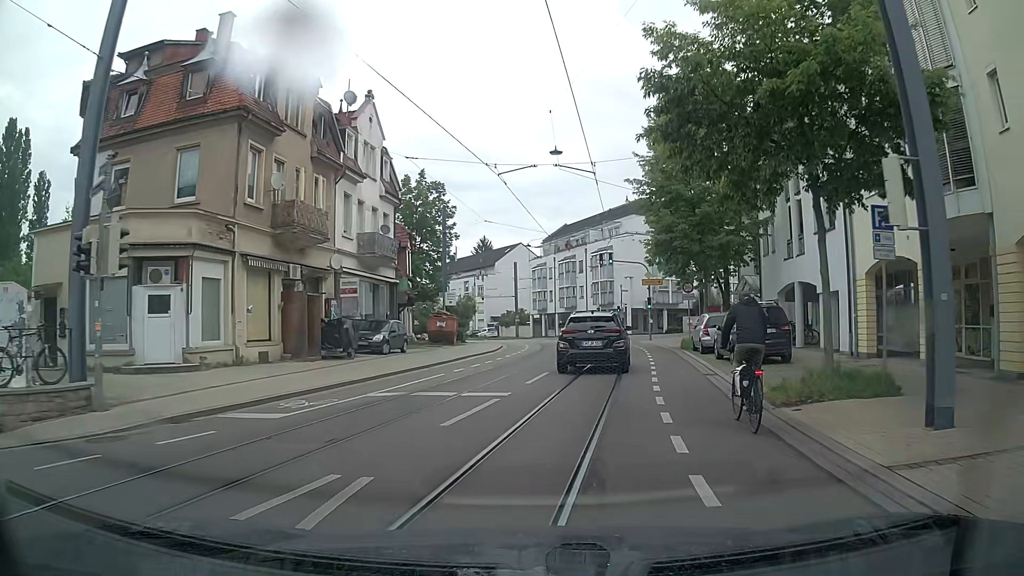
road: tertiary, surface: asphalt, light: Day
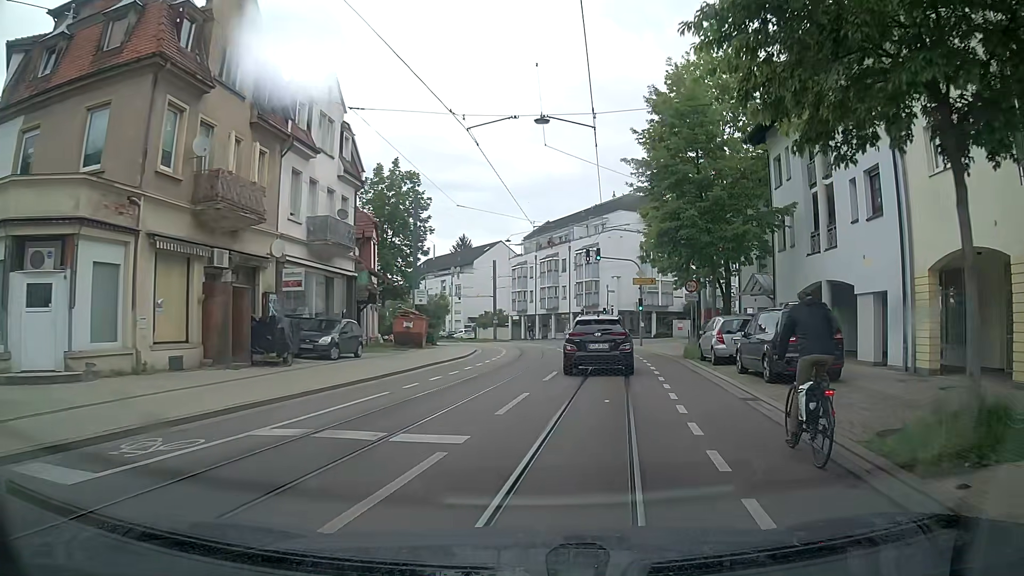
(0.0, +4.8) m; 0°
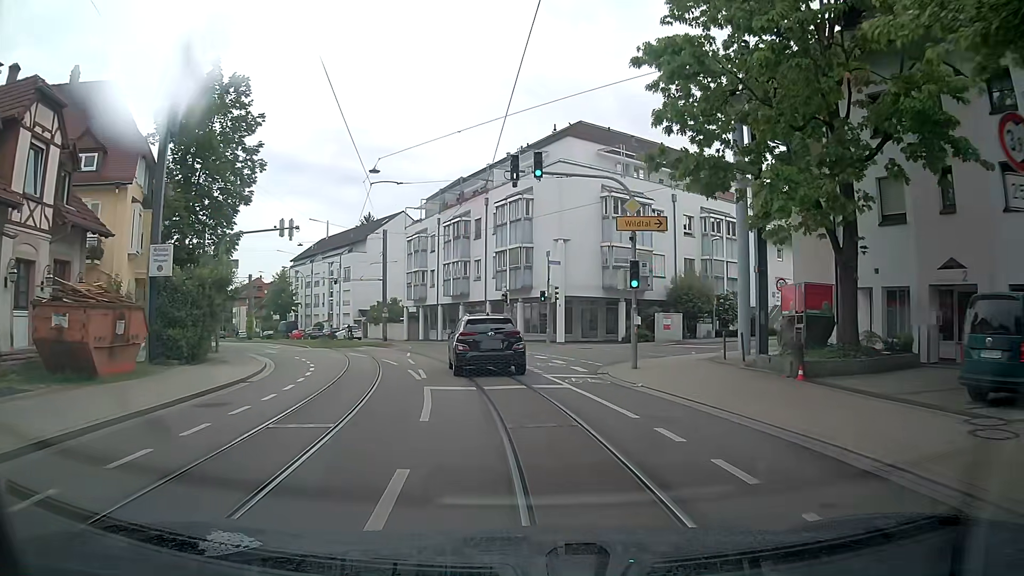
(+2.2, +24.8) m; +6°
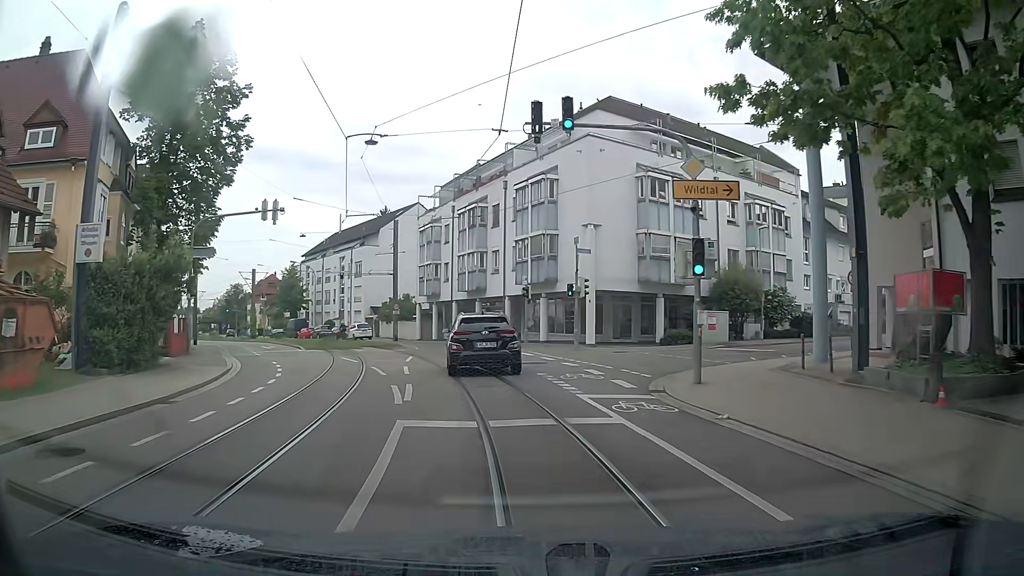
(-0.1, +5.0) m; -1°
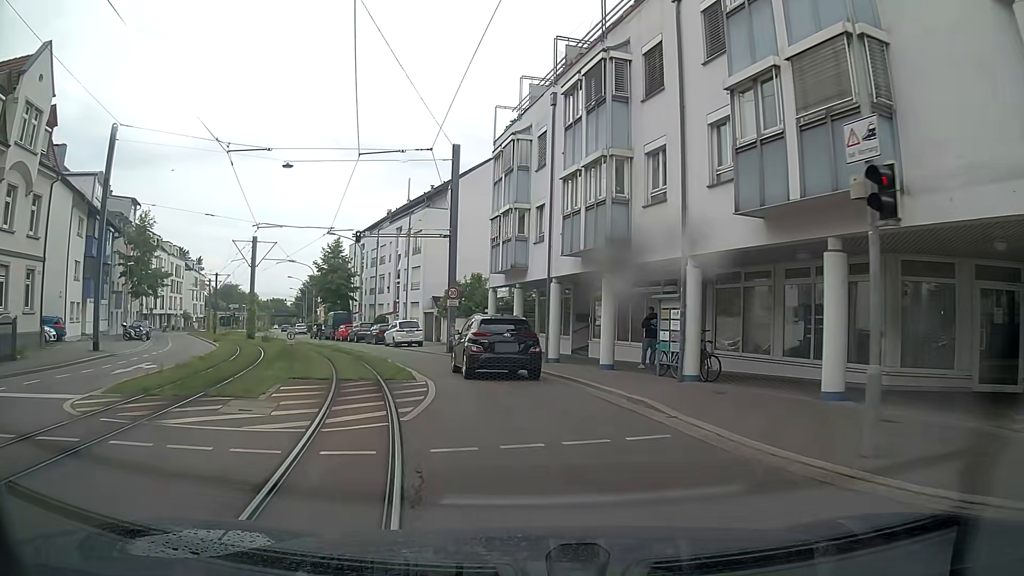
(-2.4, +24.4) m; -10°
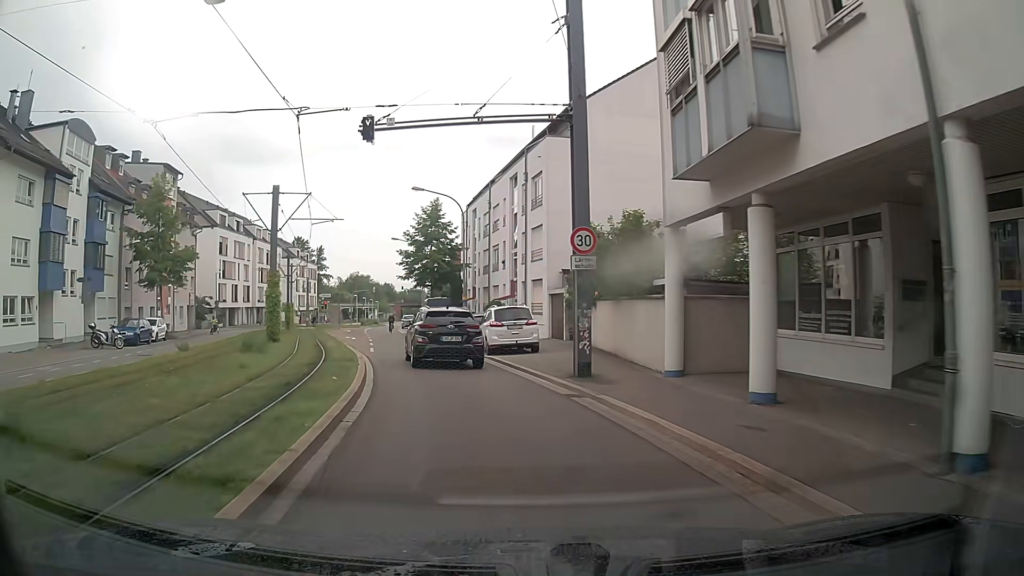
(-1.3, +18.2) m; -13°
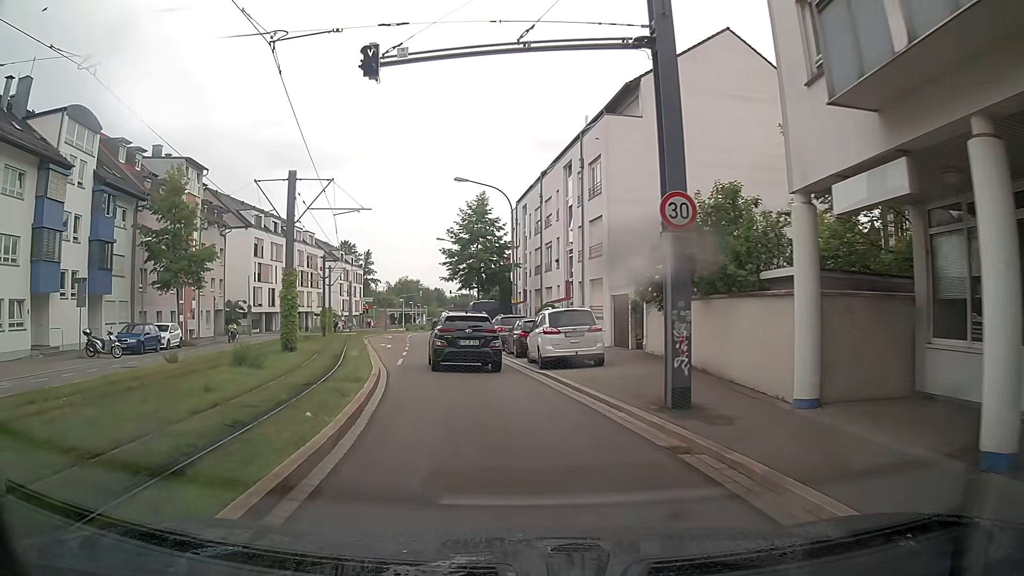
(-0.1, +4.5) m; -3°
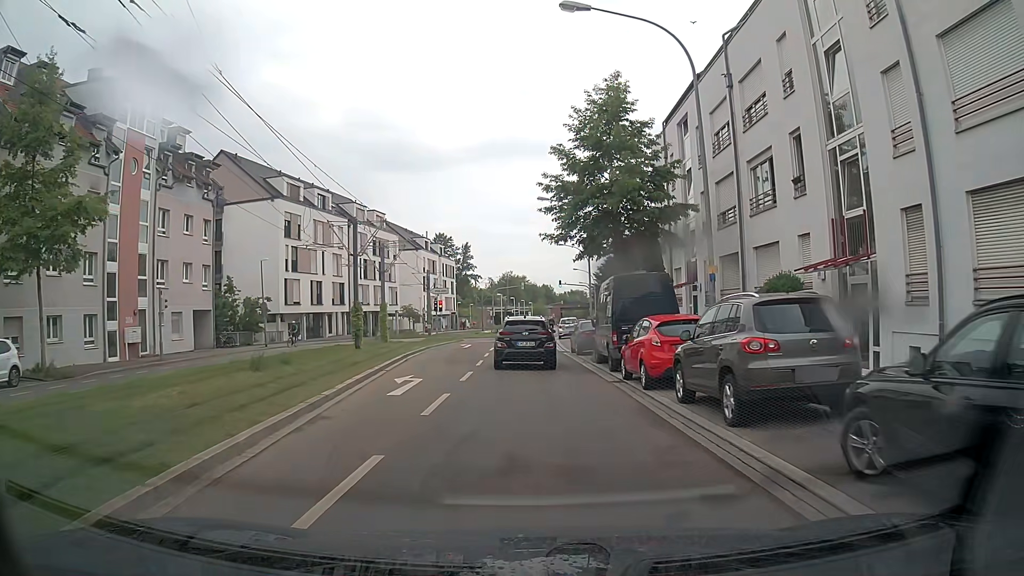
(-2.5, +22.5) m; -10°
(0, +10) (0, +20) (0, +30) (0, +40) (0, +50) (+1, +60) (+3, +70) (+4, +80) (+5, +90) (+6, +100) m
